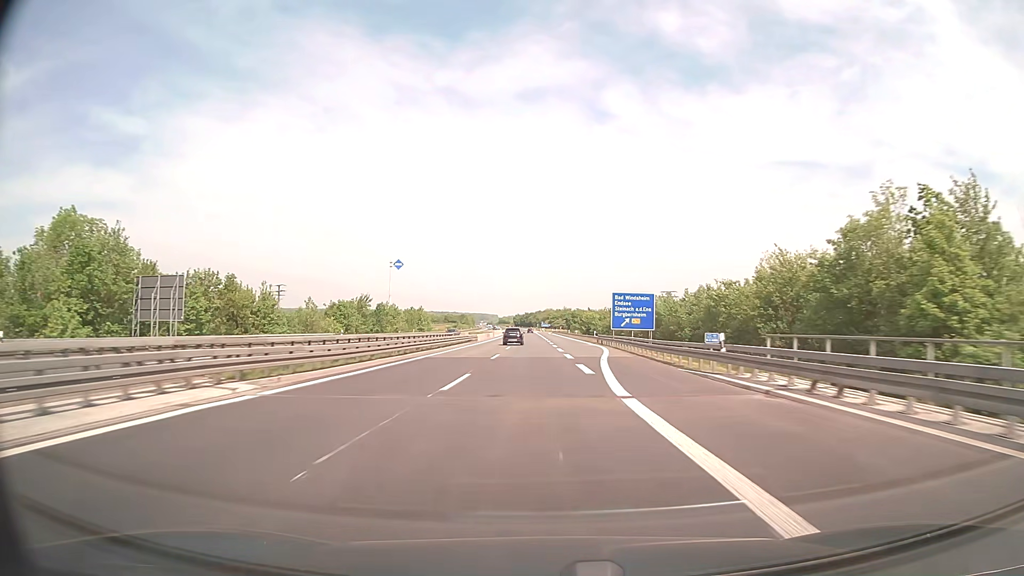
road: motorway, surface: asphalt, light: Day
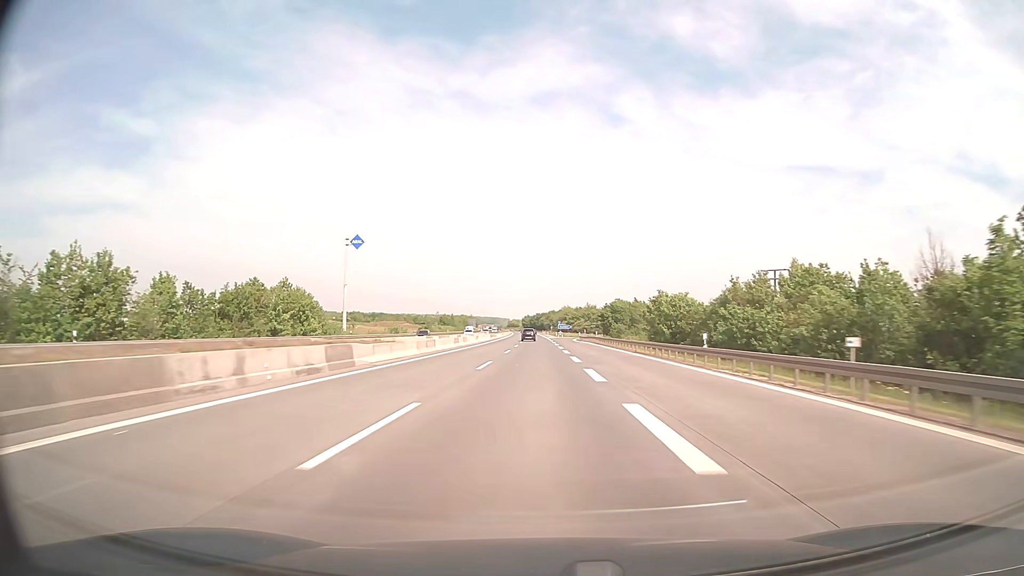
(-0.9, +99.0) m; -1°
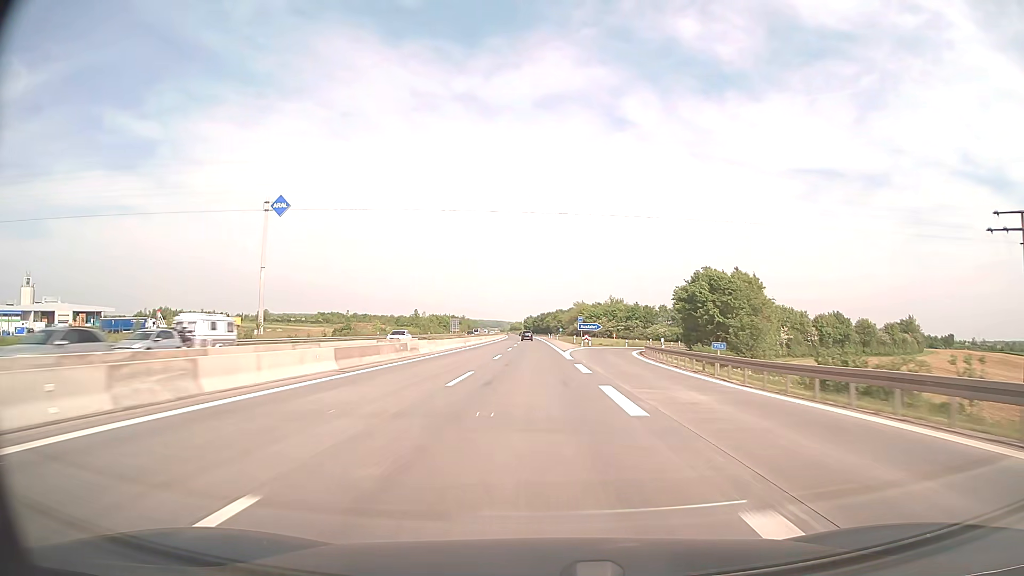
(-0.3, +79.2) m; 0°
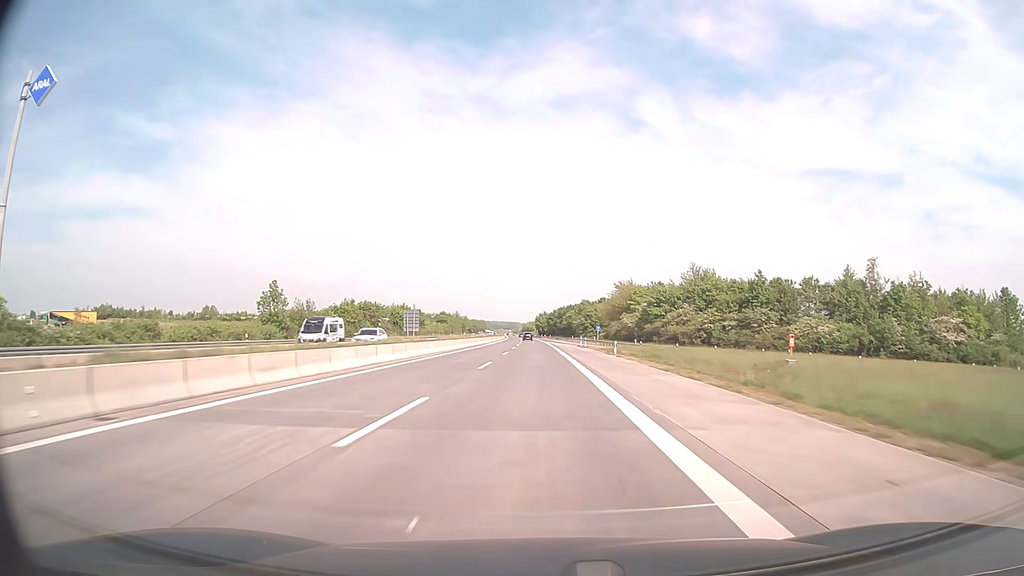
(-1.1, +99.0) m; -1°
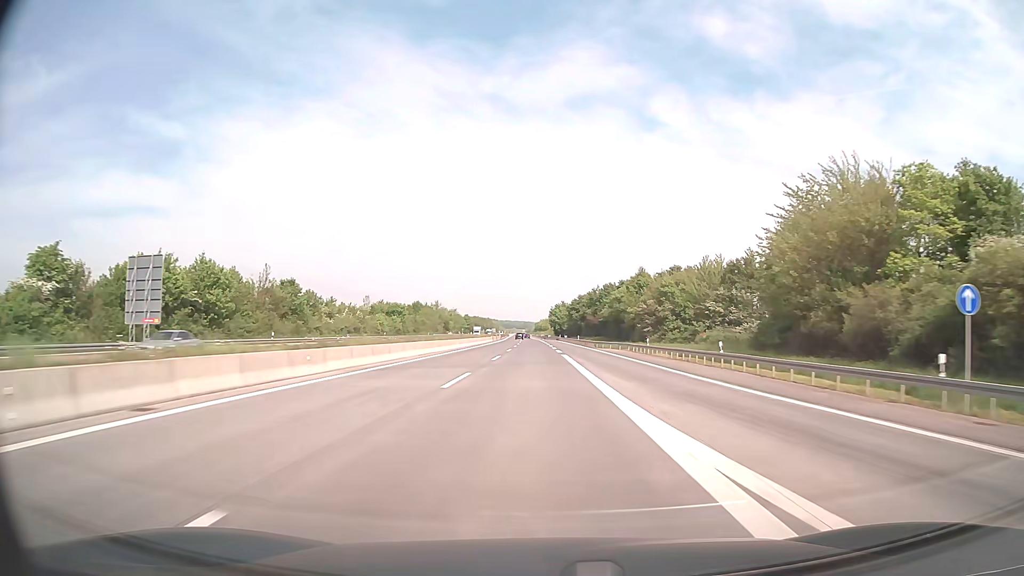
(-1.1, +99.0) m; -1°
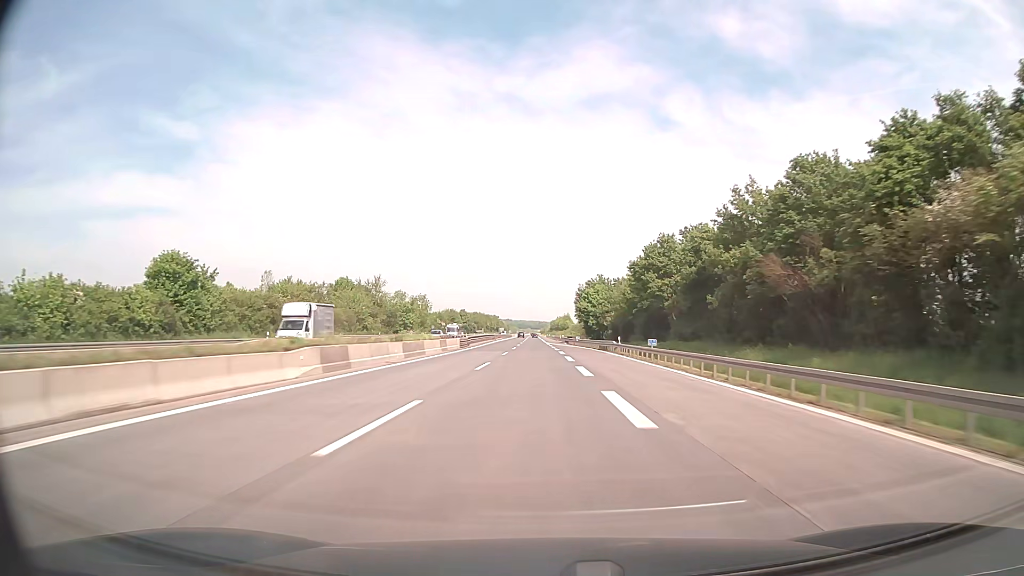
(-0.9, +99.1) m; -1°
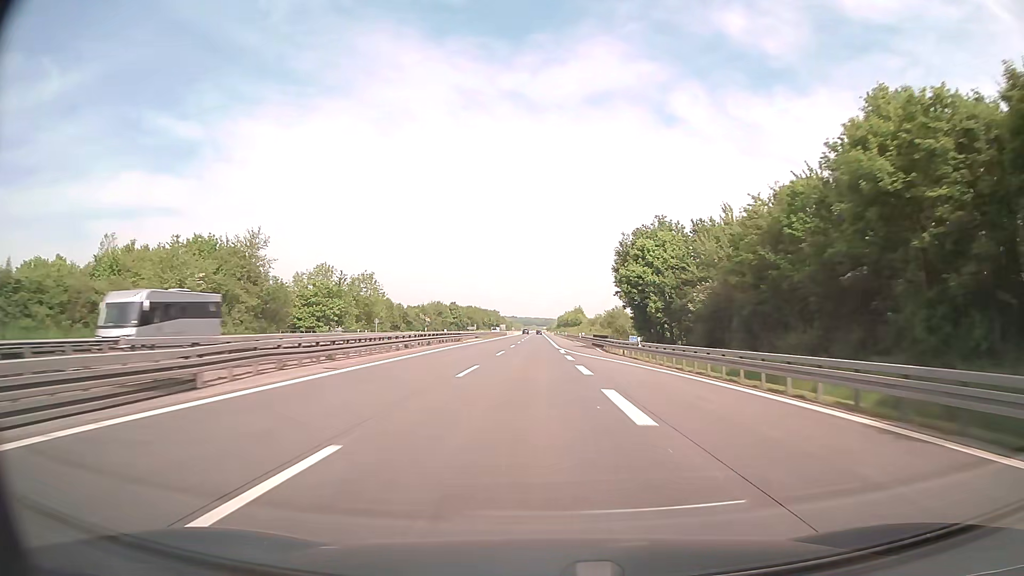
(-0.2, +59.5) m; -1°
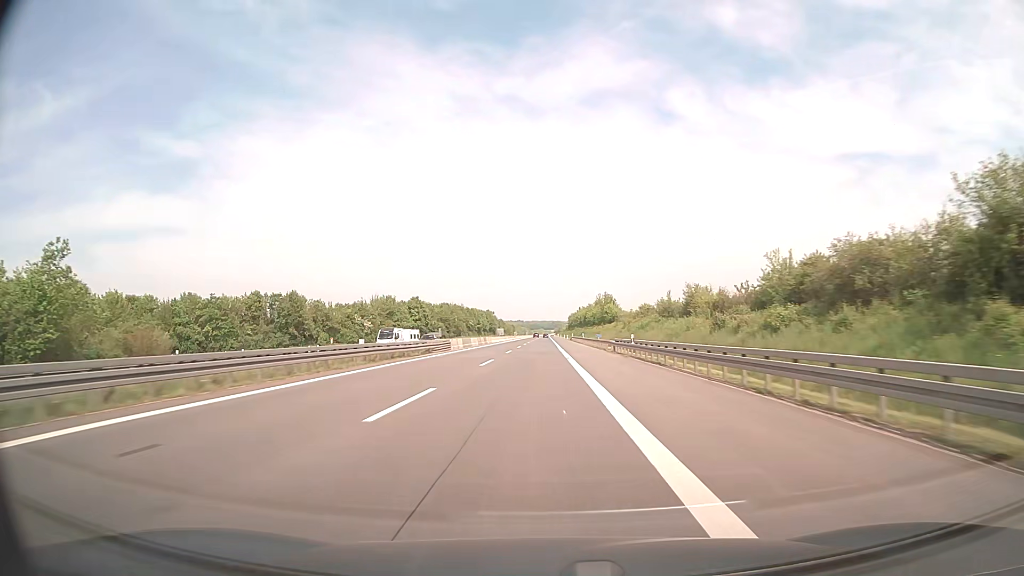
(0.0, +99.2) m; 0°
(0, +10) (0, +20) (0, +30) (0, +40) (0, +50) (0, +60) (0, +70) (0, +80) (0, +90) (0, +100) m
